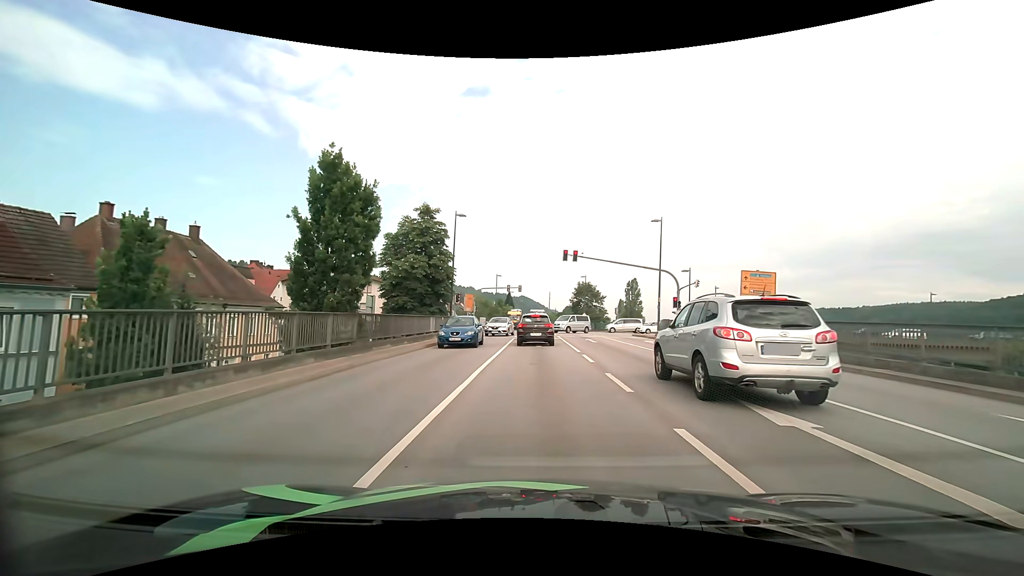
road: primary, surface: asphalt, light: Day
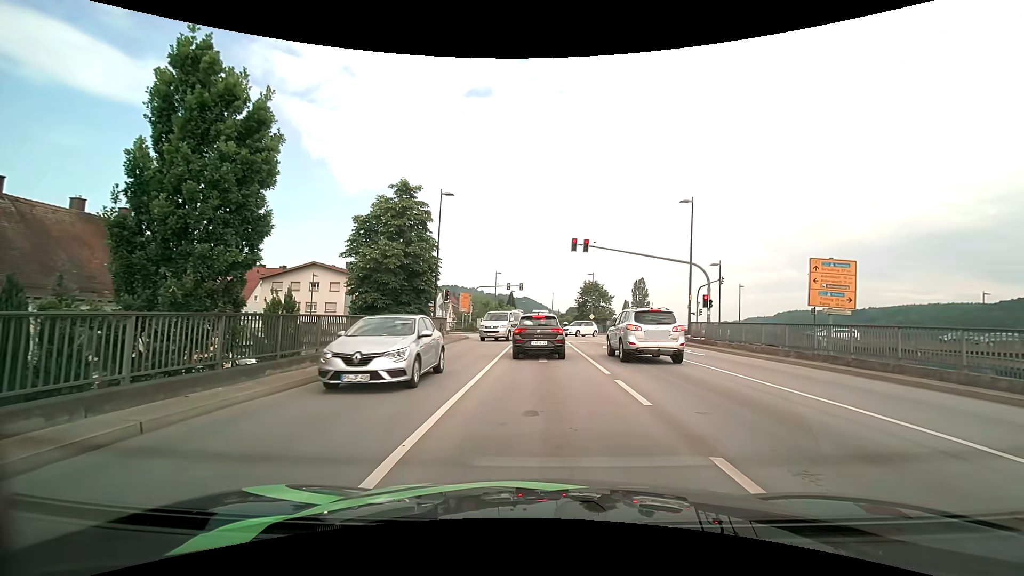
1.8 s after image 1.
(0.0, +6.9) m; 0°
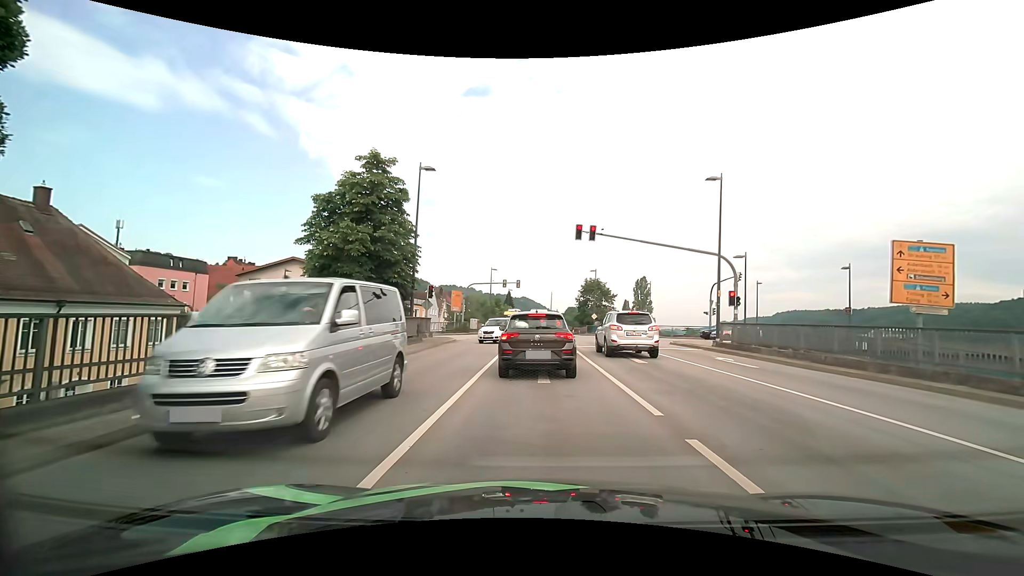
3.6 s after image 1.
(-0.1, +5.3) m; -1°
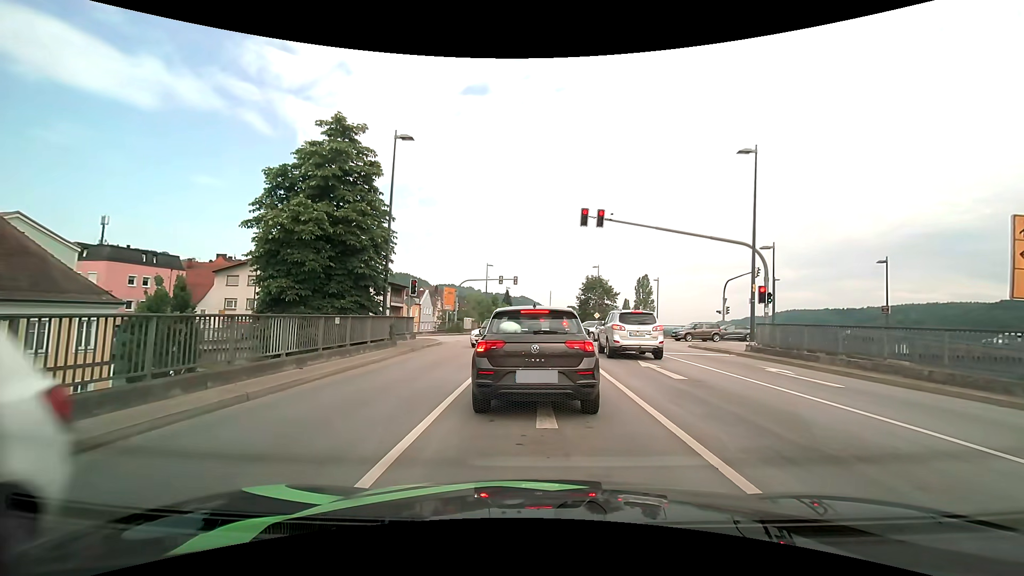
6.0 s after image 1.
(0.0, +4.3) m; 0°
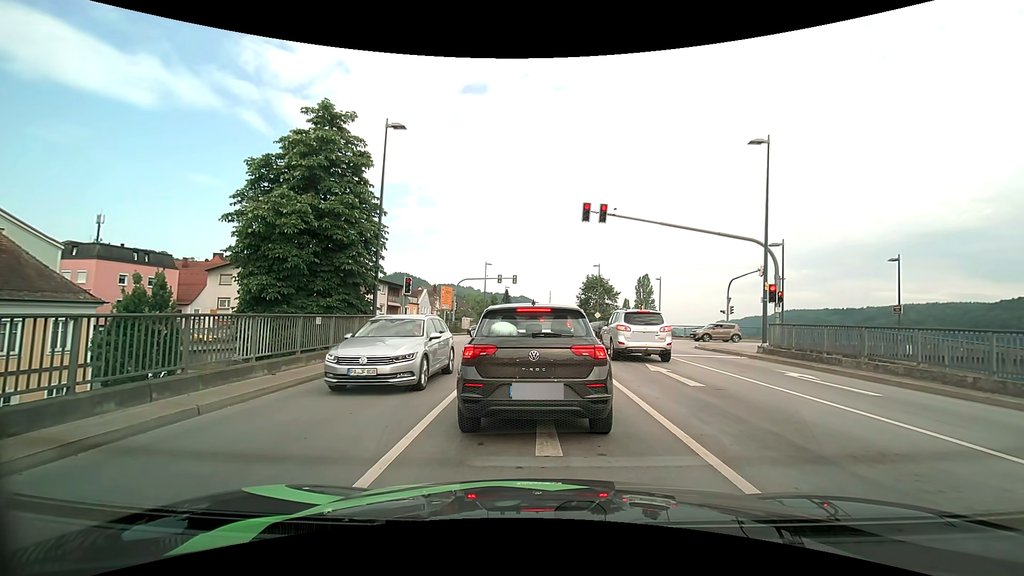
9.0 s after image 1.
(0.0, +1.3) m; 0°
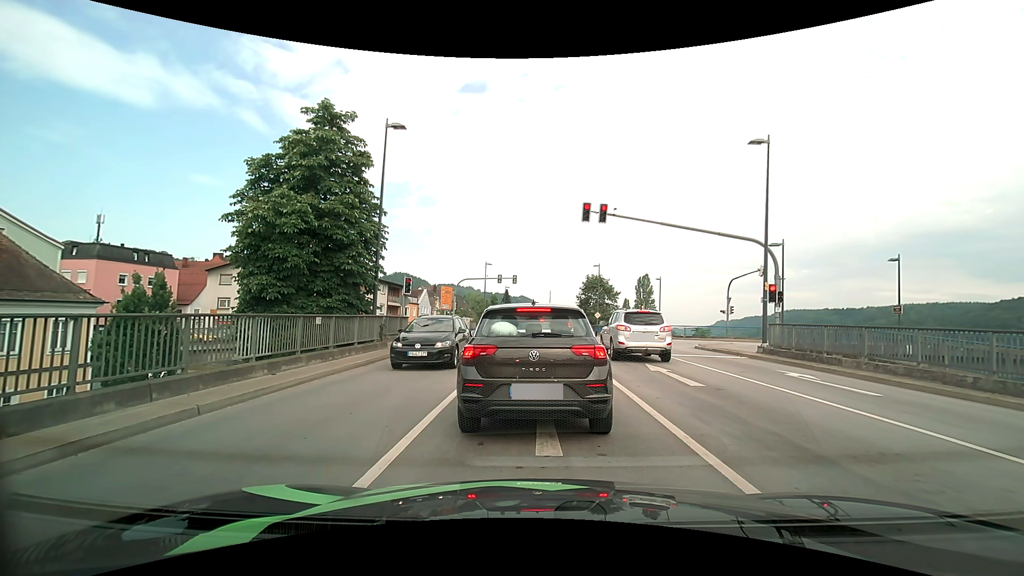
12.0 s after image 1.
(0.0, 0.0) m; 0°
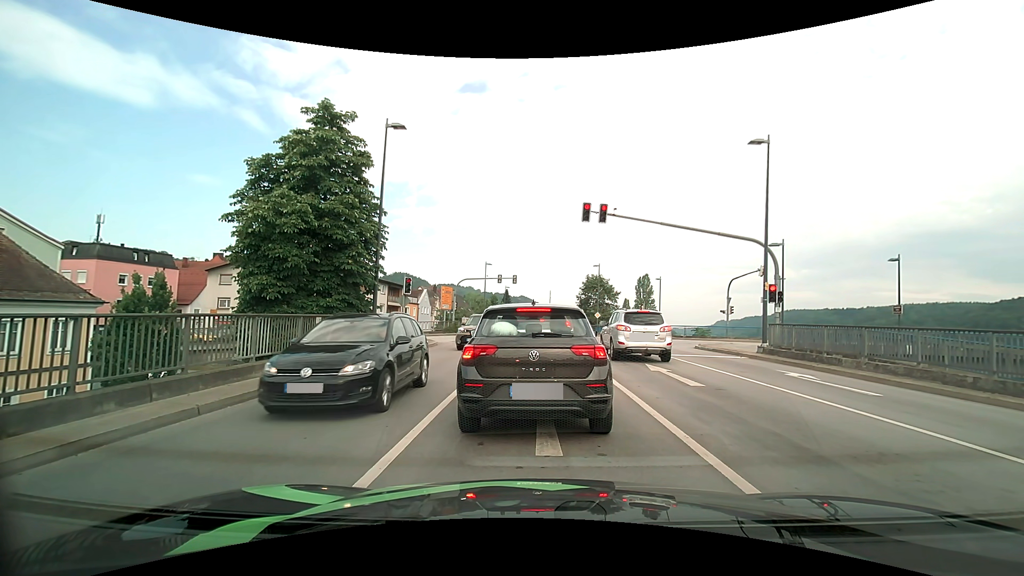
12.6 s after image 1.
(0.0, 0.0) m; 0°
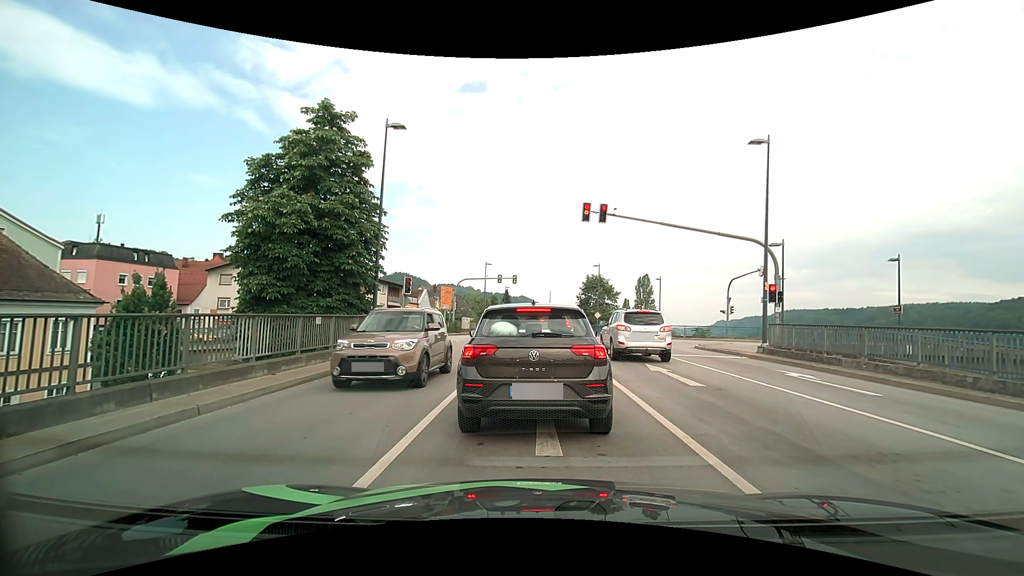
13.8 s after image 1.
(0.0, 0.0) m; 0°
(0, +10) (0, +20) (0, +30) (-3, +40) (-10, +46) (-20, +48) (-30, +48) (-40, +48) (-50, +47) (-60, +47) m
